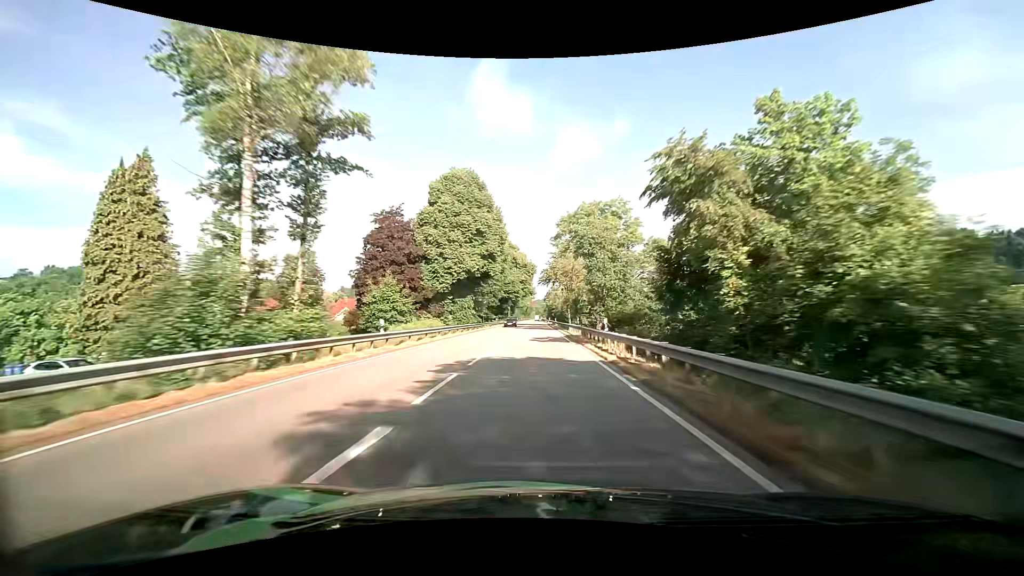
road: primary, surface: asphalt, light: Day
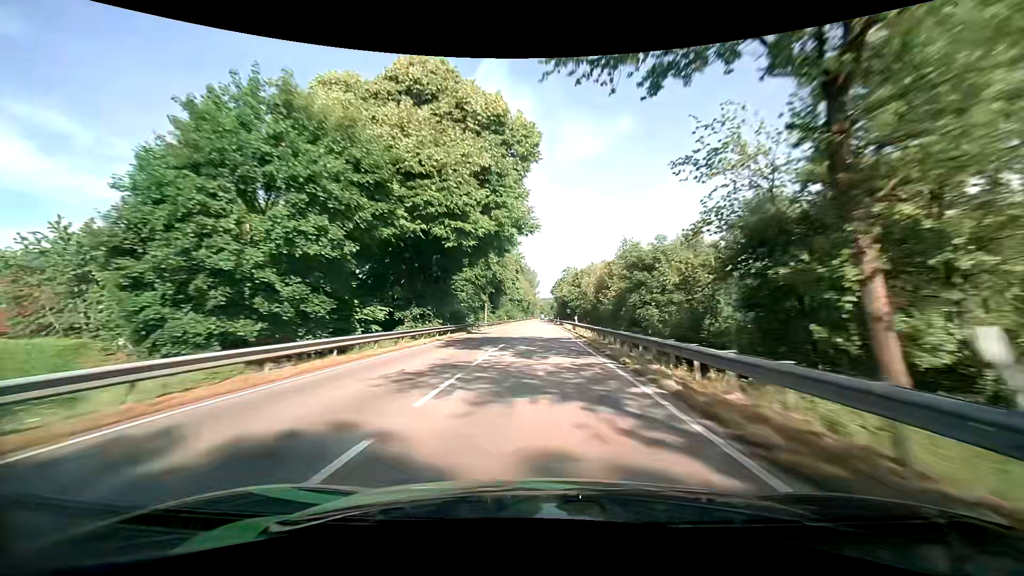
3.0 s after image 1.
(-0.6, +78.5) m; -1°
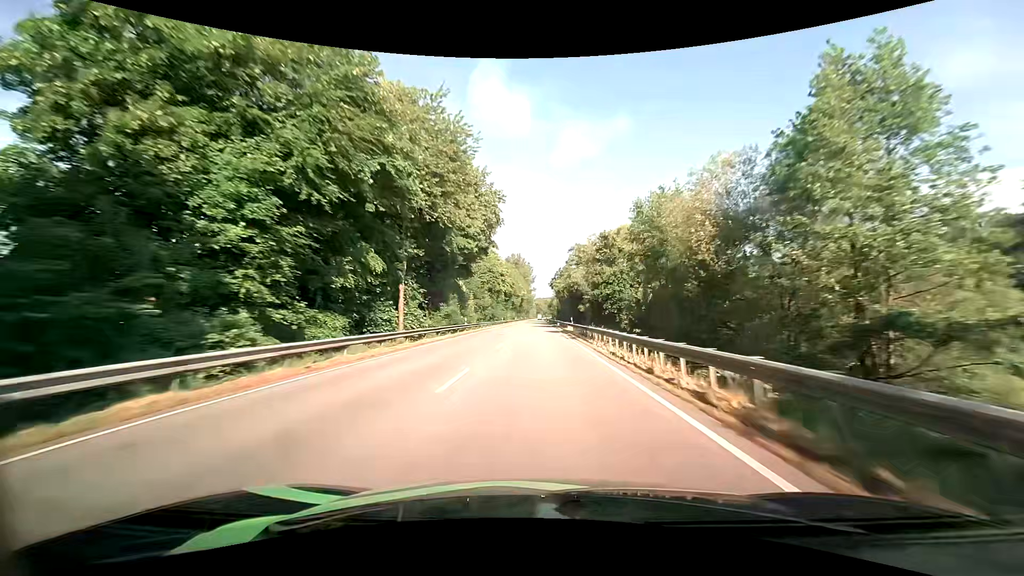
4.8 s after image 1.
(+0.2, +47.2) m; +1°
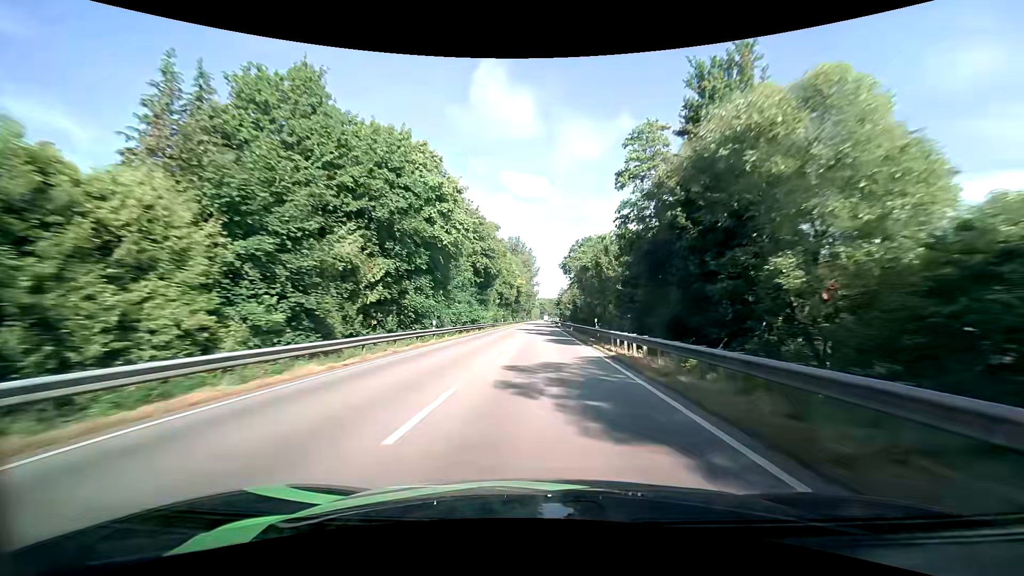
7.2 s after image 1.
(-0.6, +63.2) m; -1°
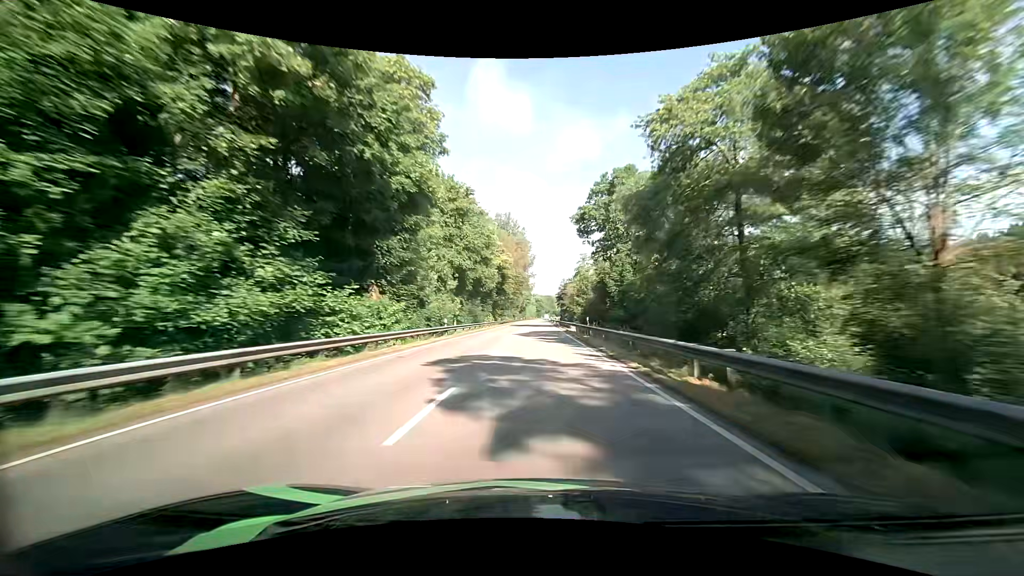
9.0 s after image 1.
(+0.3, +47.8) m; +1°
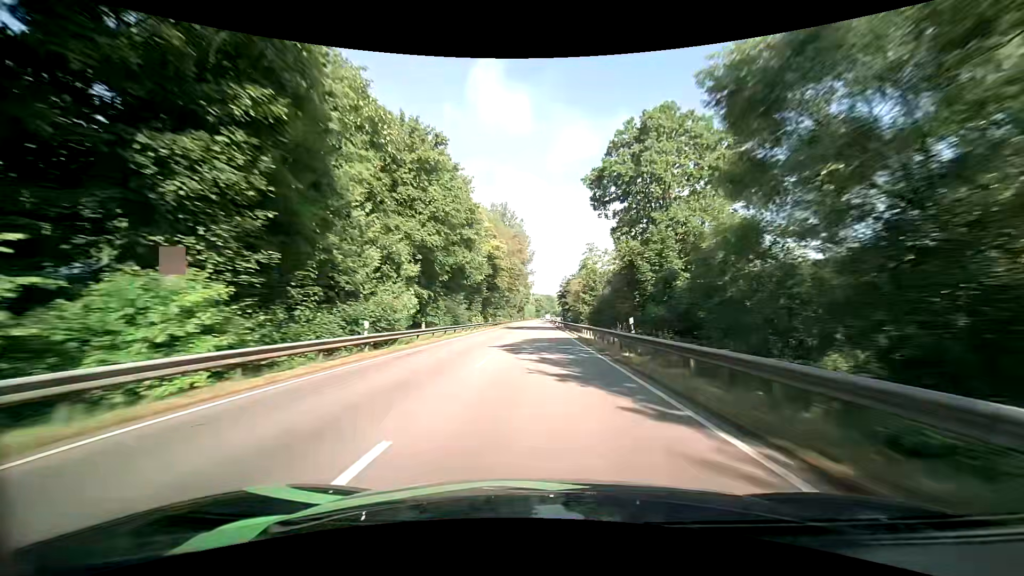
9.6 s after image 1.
(0.0, +15.9) m; 0°
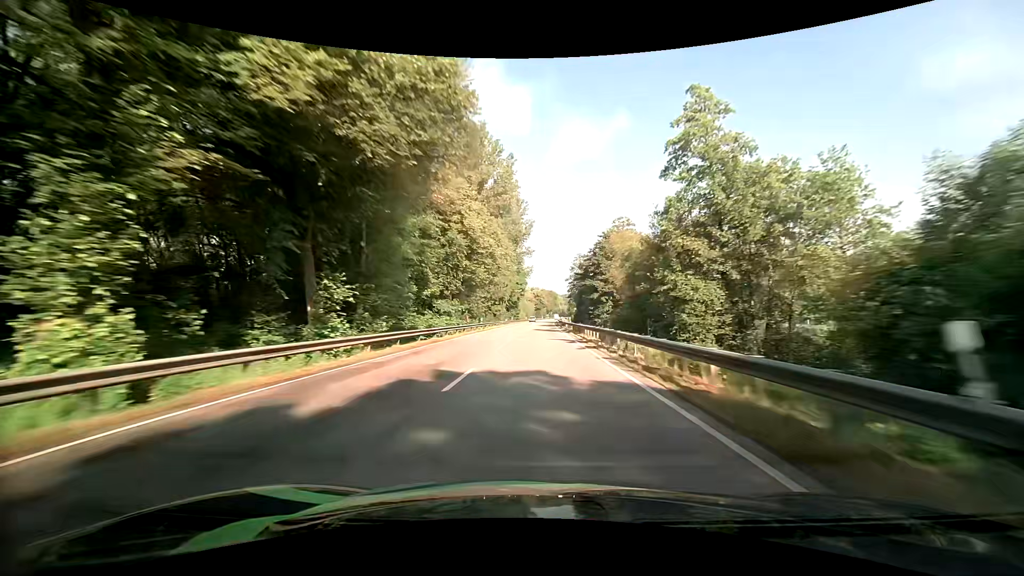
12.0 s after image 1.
(-0.3, +63.8) m; 0°
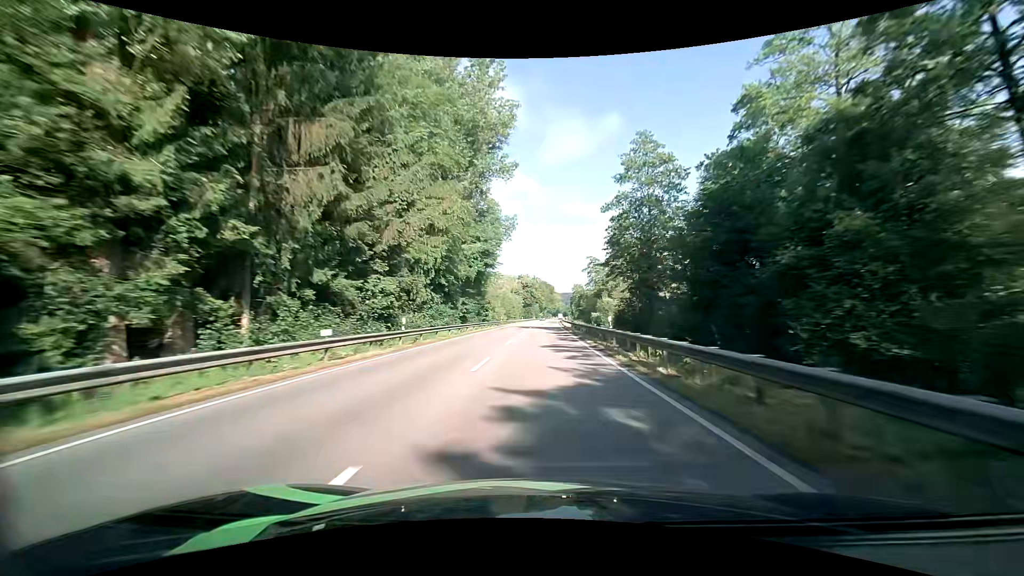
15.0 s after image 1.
(+0.4, +80.2) m; +1°
(0, +10) (0, +20) (0, +30) (0, +40) (+1, +50) (+1, +60) (+1, +70) (+1, +80) (+2, +90) (+2, +100) m
